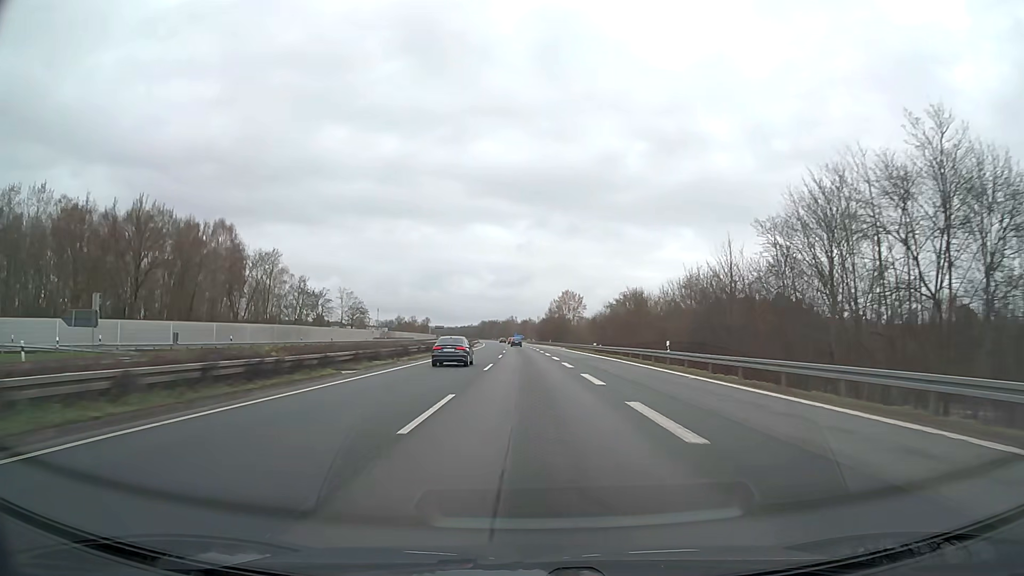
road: motorway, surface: asphalt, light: Day
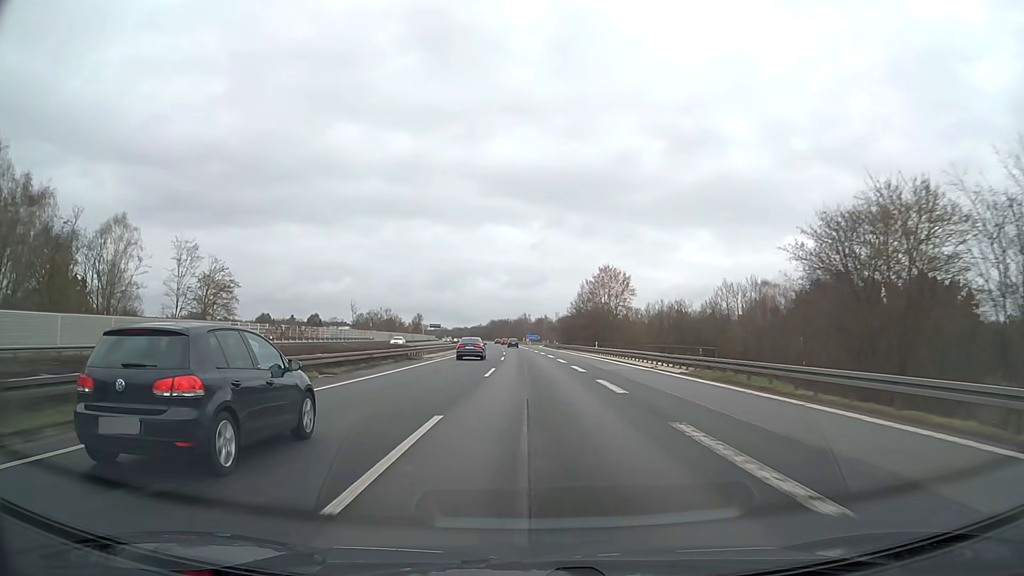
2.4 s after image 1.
(-0.6, +63.2) m; -1°
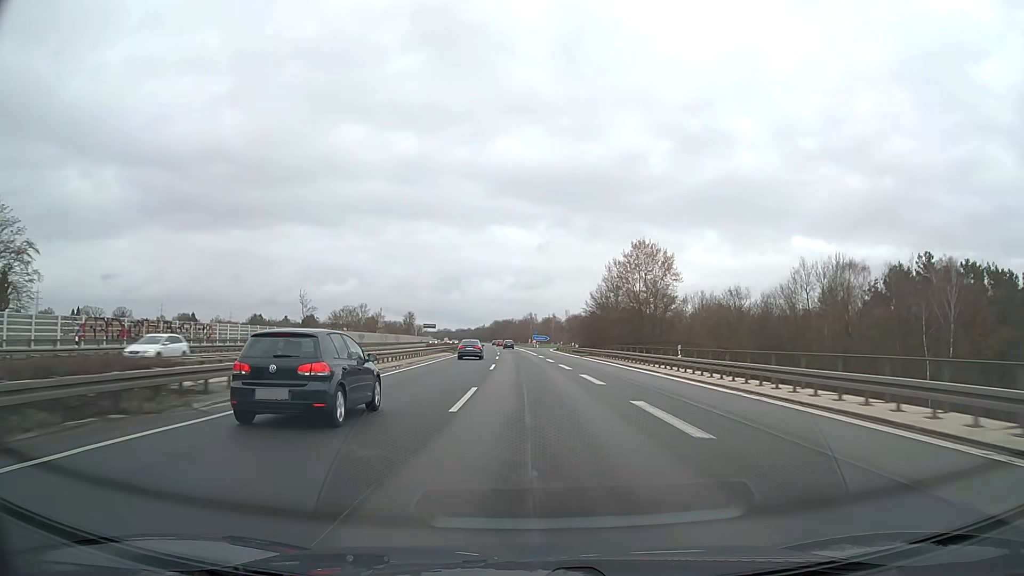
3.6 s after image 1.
(-0.1, +31.6) m; 0°
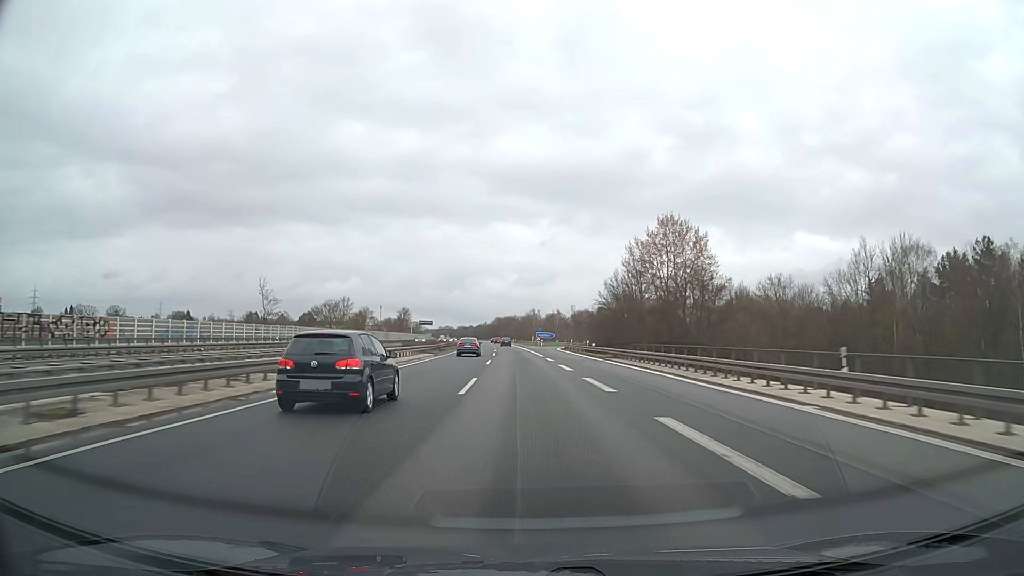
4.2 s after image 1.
(0.0, +15.8) m; 0°
(0, +10) (0, +20) (0, +30) (0, +40) (-1, +50) (-1, +60) (-2, +70) (-2, +80) (-3, +90) (-3, +100) m
